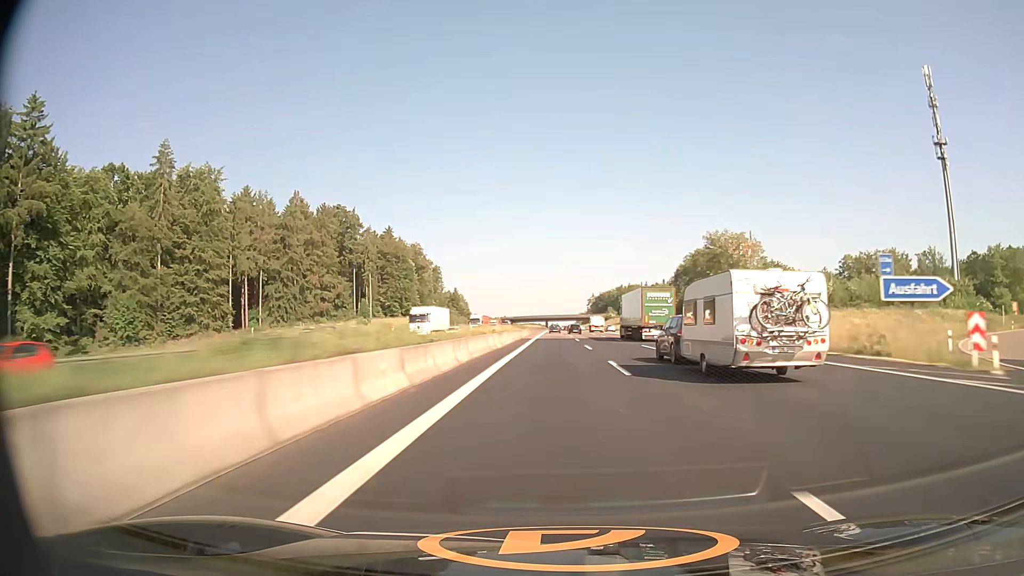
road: motorway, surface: asphalt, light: Day
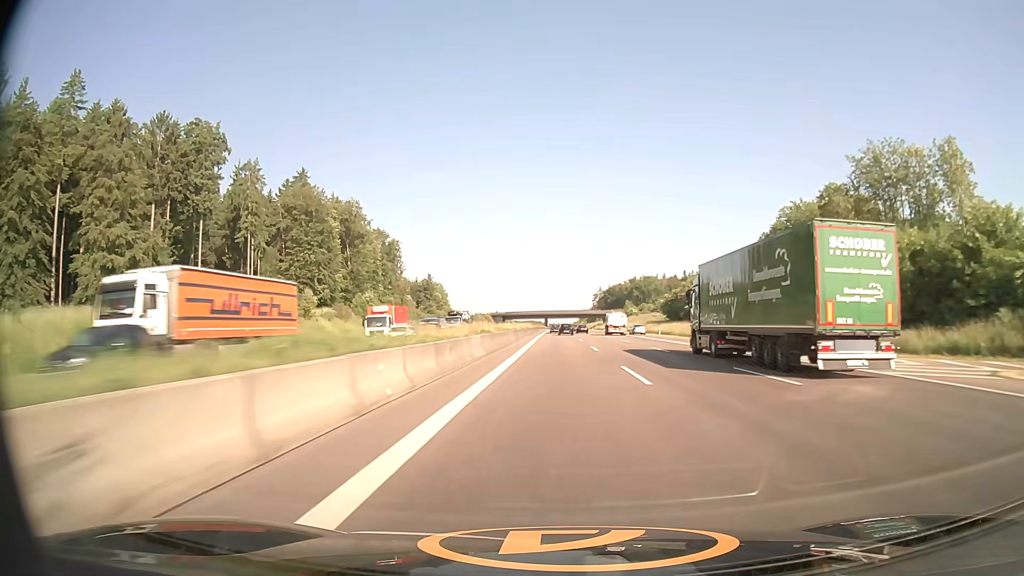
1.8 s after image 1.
(-0.1, +74.2) m; 0°
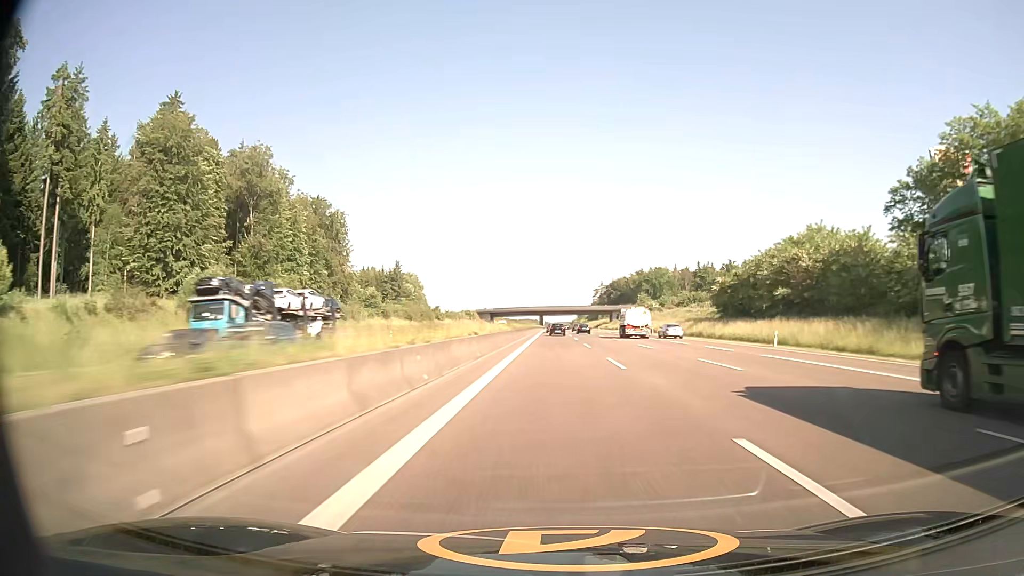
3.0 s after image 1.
(+0.2, +49.1) m; 0°
(0, +10) (0, +20) (0, +30) (0, +40) (0, +50) (0, +60) (0, +70) (0, +80) (0, +90) (0, +100) m
